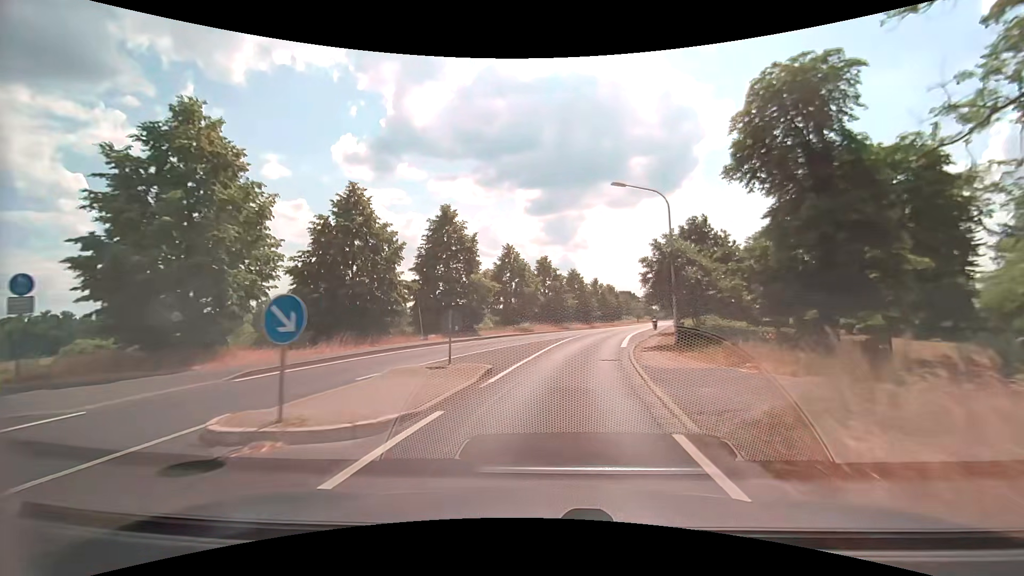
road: secondary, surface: asphalt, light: Day
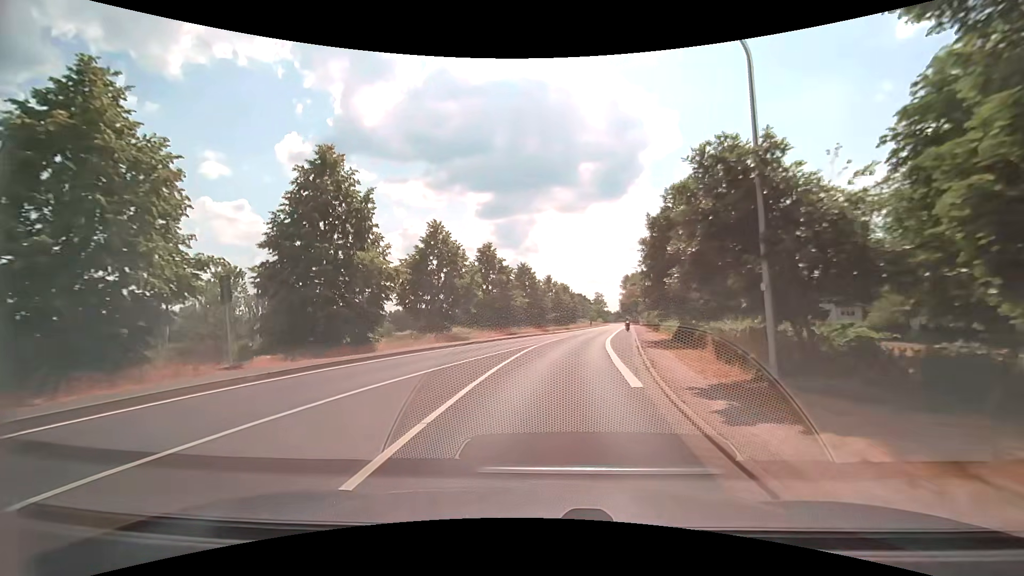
(+0.8, +14.0) m; +6°
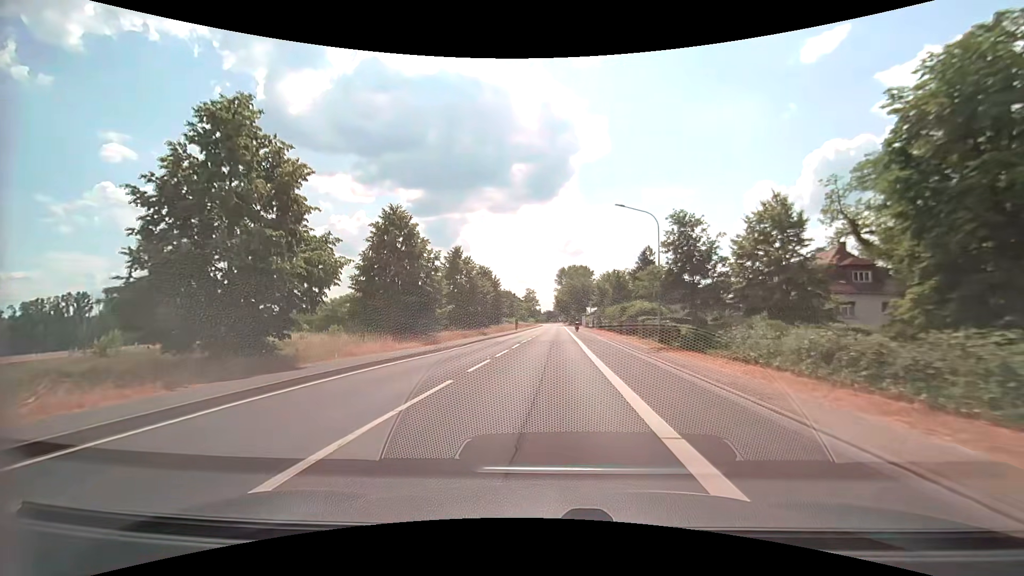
(+3.0, +34.3) m; +9°
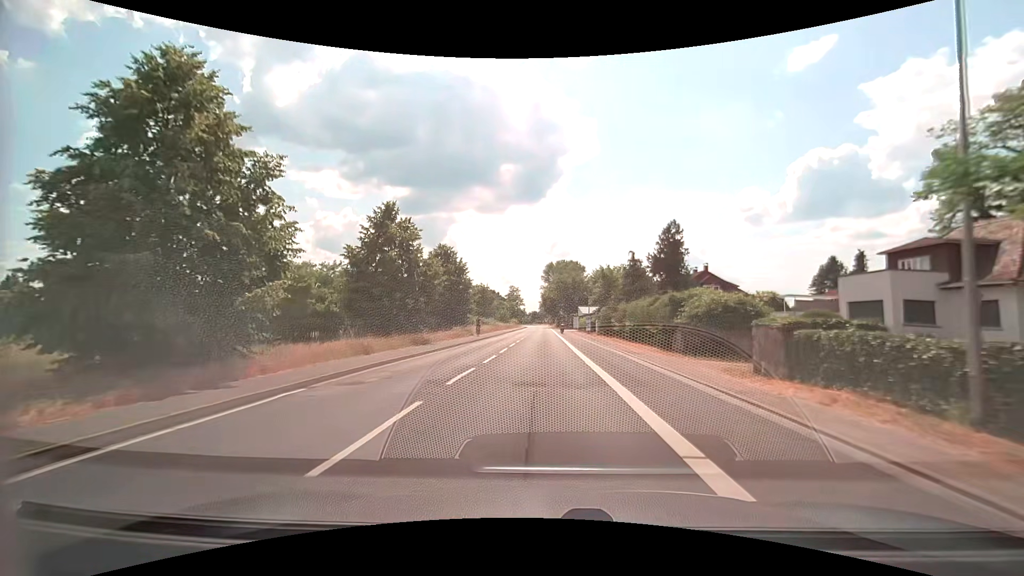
(+0.3, +20.8) m; +2°
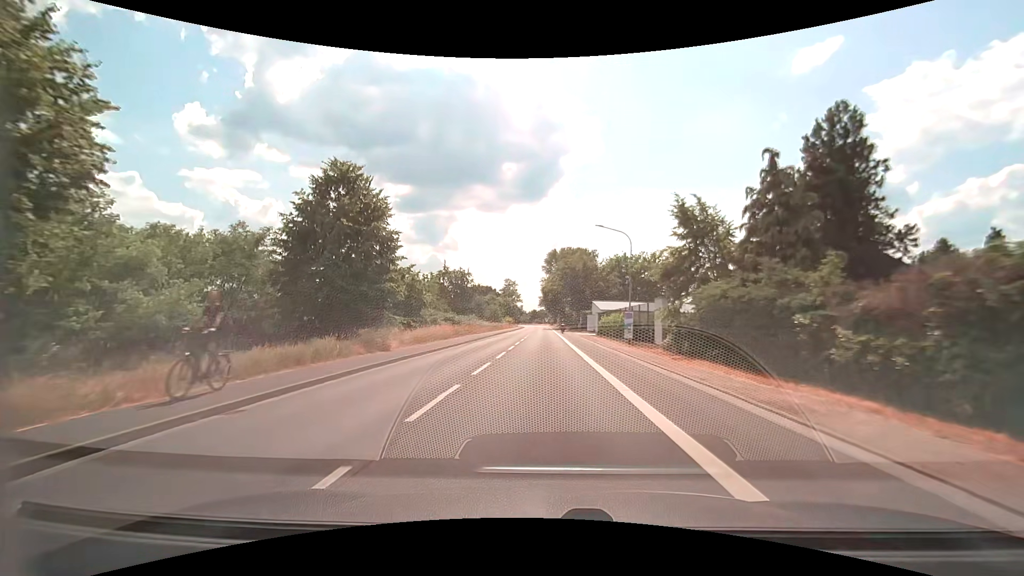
(-0.1, +28.4) m; 0°
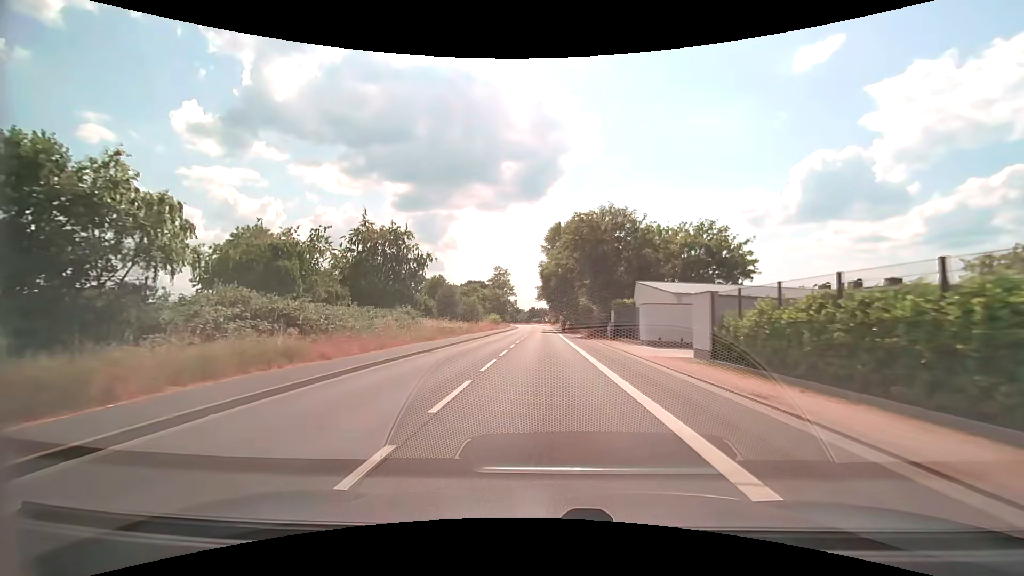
(-0.2, +35.8) m; 0°
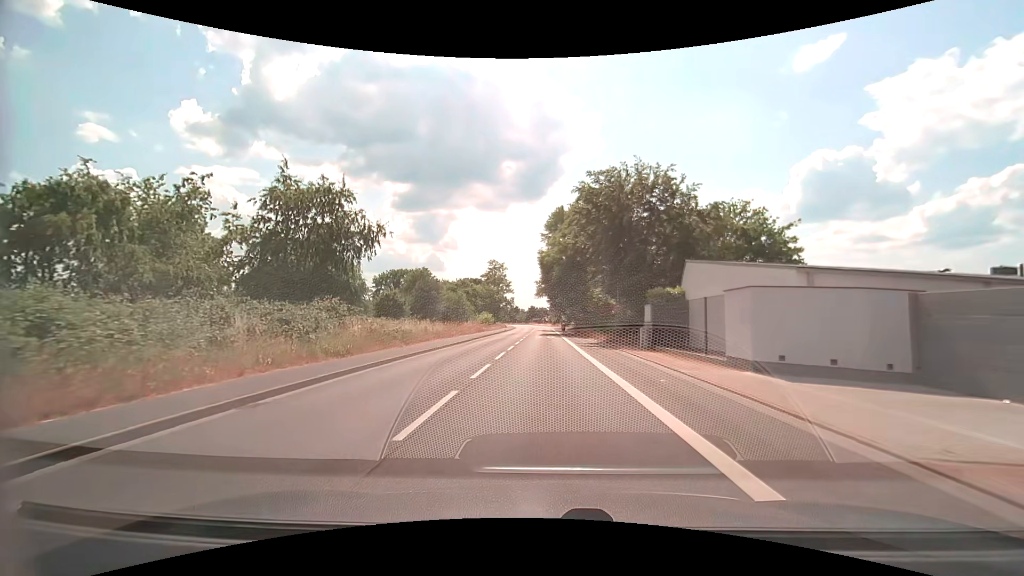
(0.0, +13.9) m; 0°
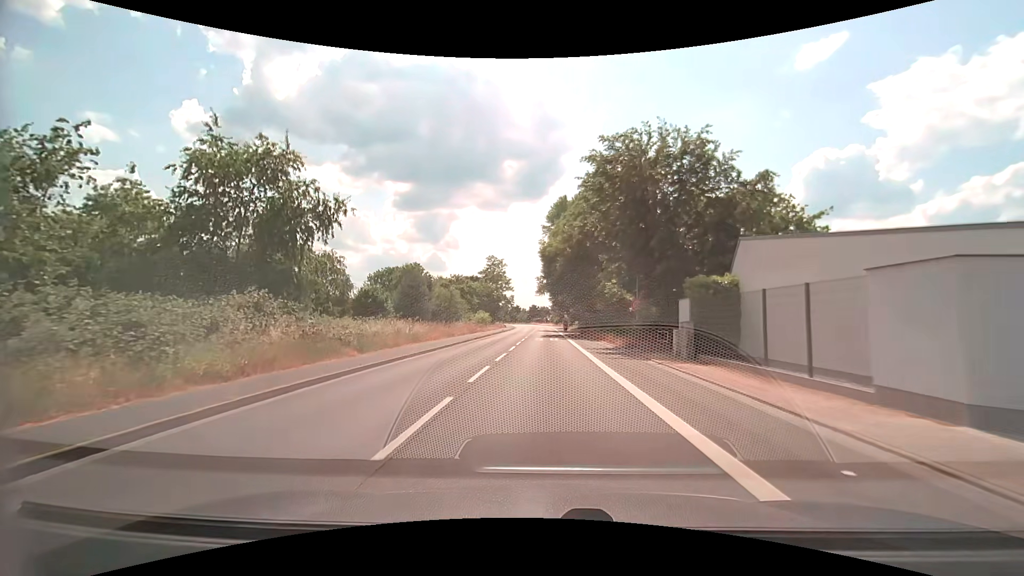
(0.0, +6.8) m; 0°
(0, +10) (0, +20) (0, +30) (0, +40) (0, +50) (0, +60) (0, +70) (0, +80) (0, +90) (0, +100) m
